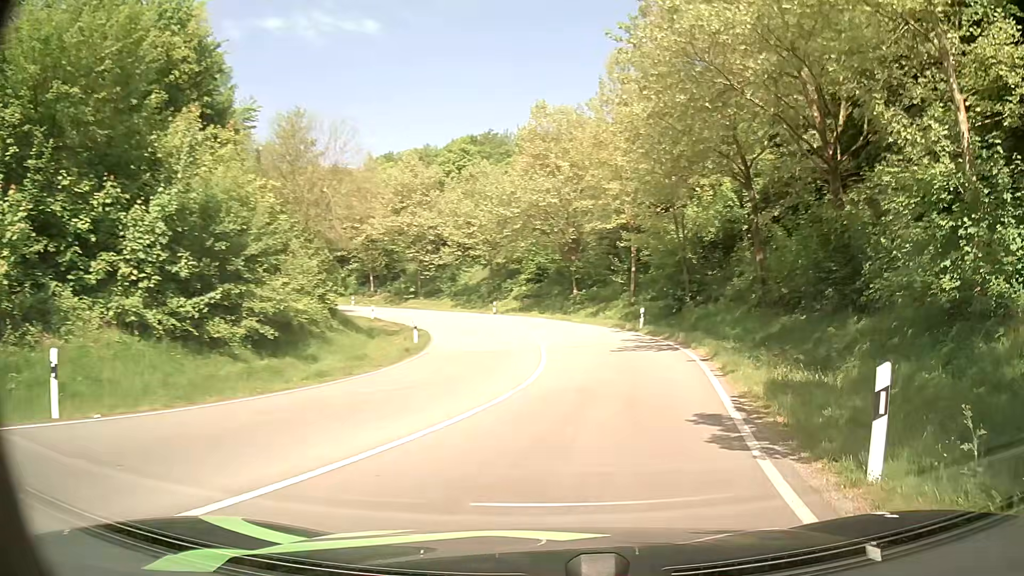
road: primary_link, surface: asphalt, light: Day
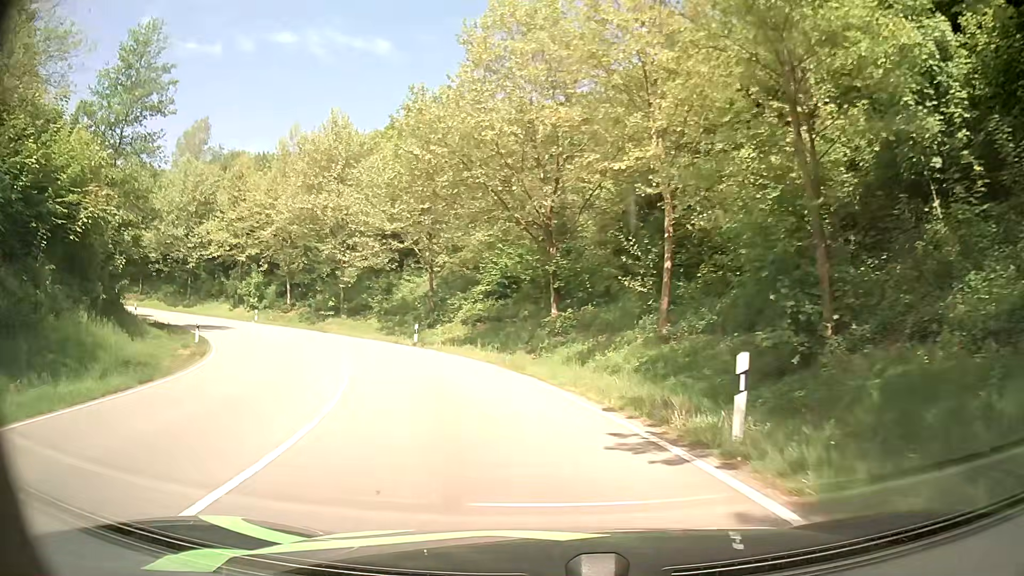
(+2.7, +23.5) m; +1°
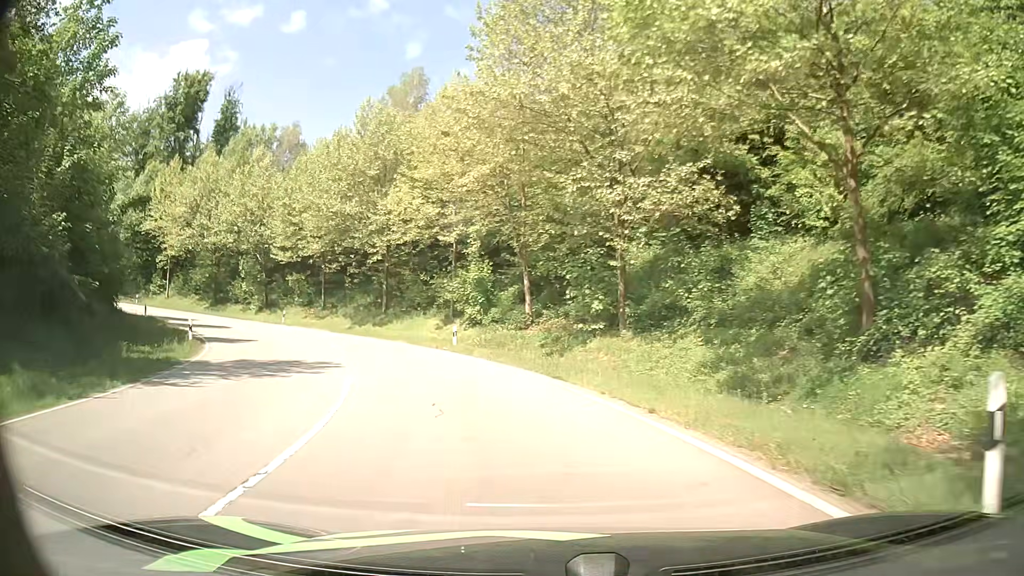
(-6.5, +26.9) m; -28°
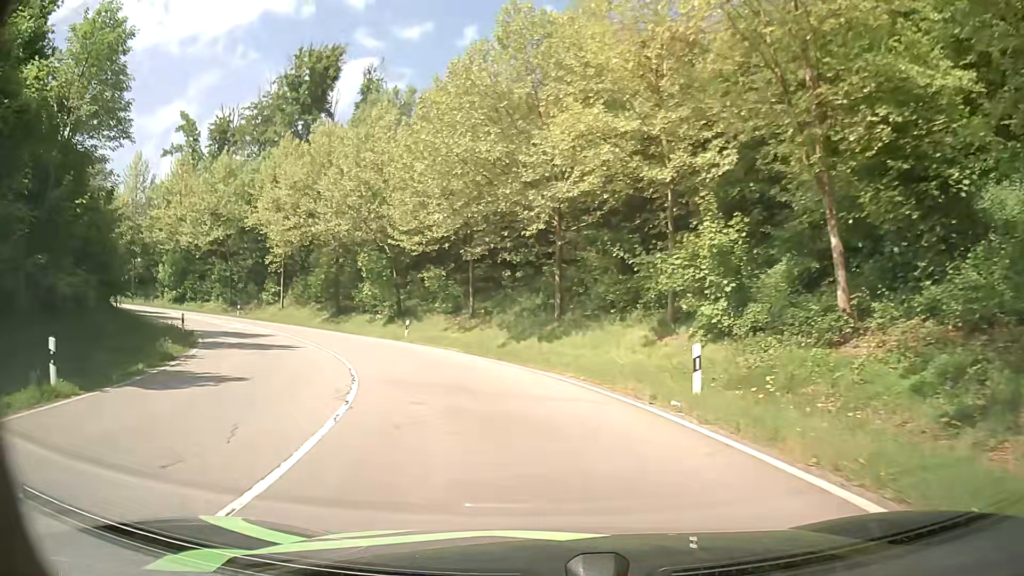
(-2.5, +17.2) m; -17°
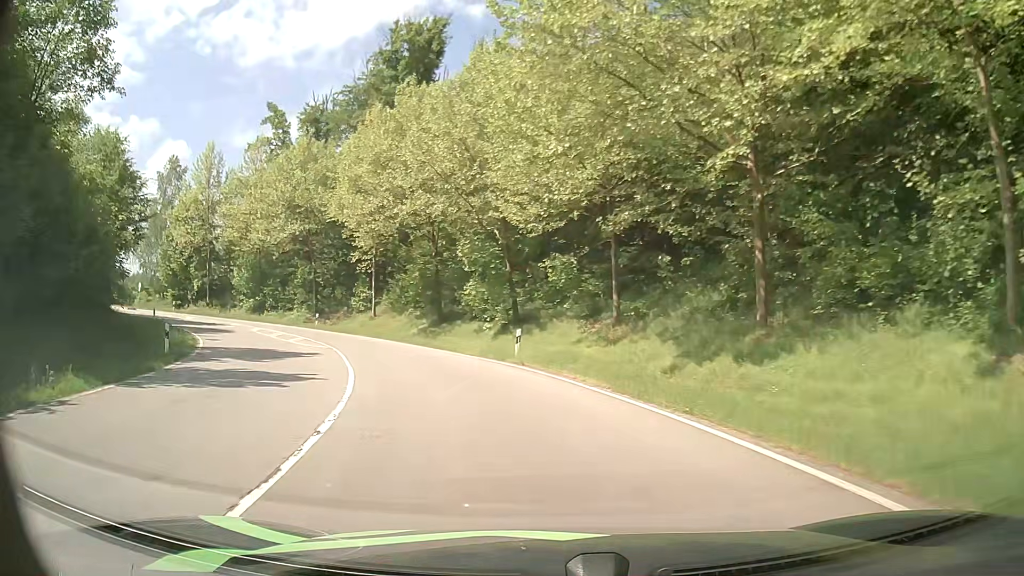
(-1.2, +11.8) m; -12°
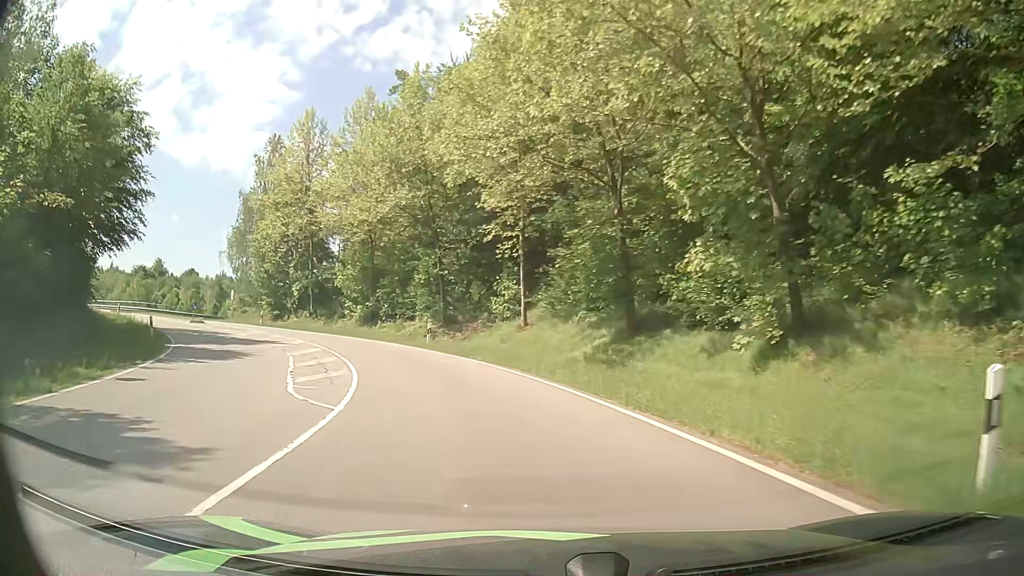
(-2.5, +17.6) m; -16°
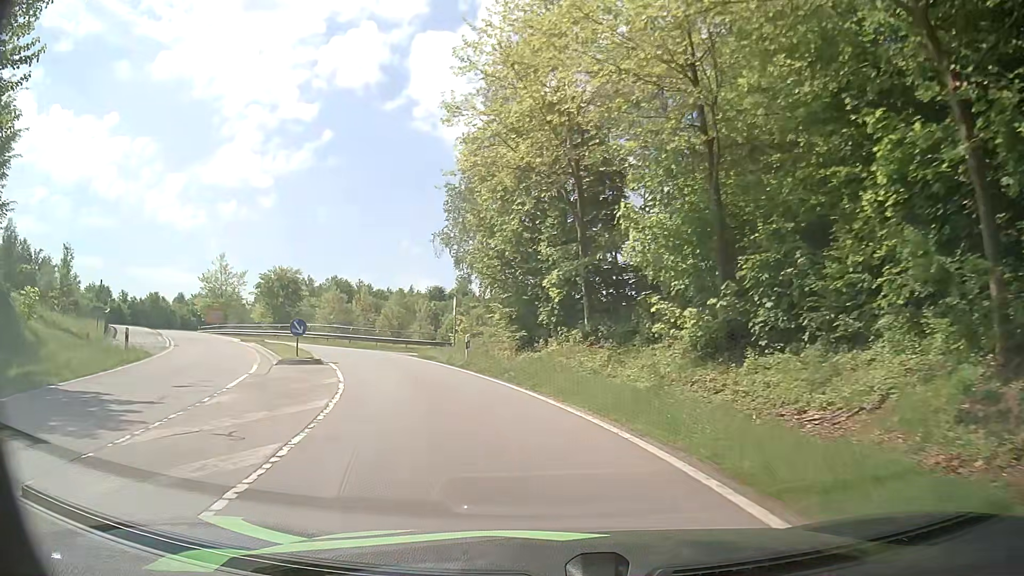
(-6.9, +27.3) m; -29°
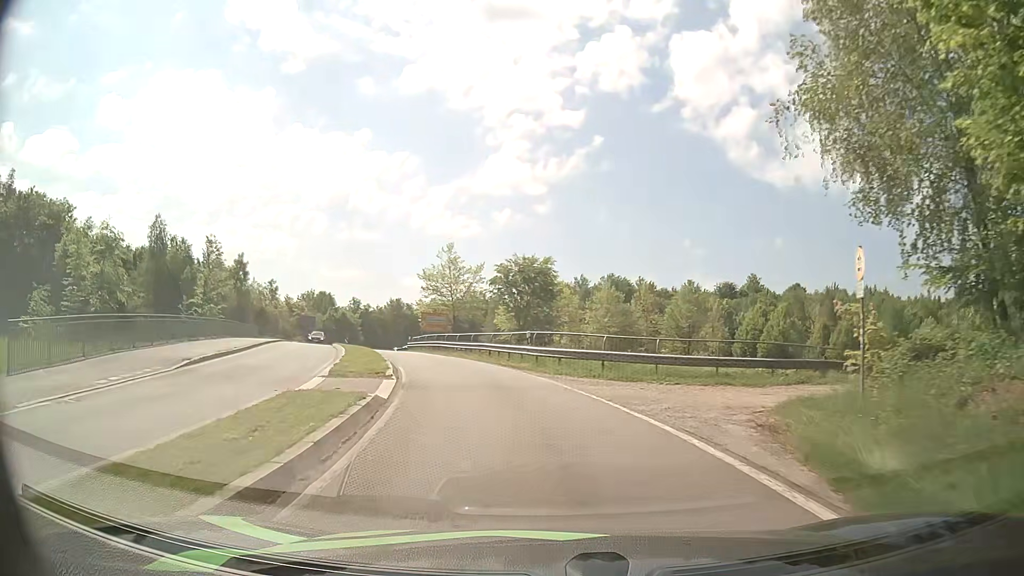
(-4.6, +21.5) m; -24°
(-1, +10) (-2, +20) (-5, +29) (-8, +39) (-11, +48) (-14, +58) (-17, +68) (-20, +77) (-22, +87) (-23, +97) m
